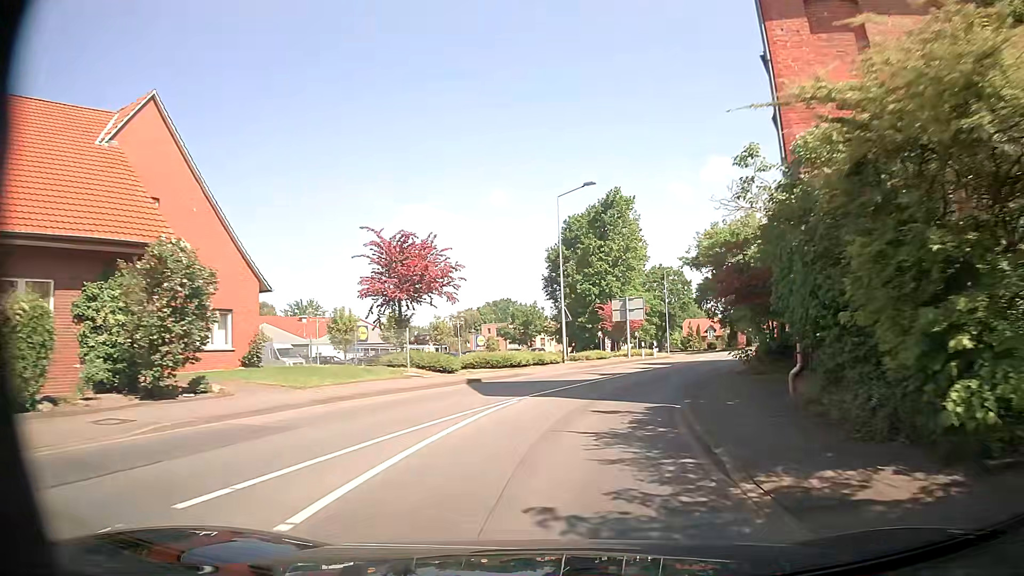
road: secondary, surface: asphalt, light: Day
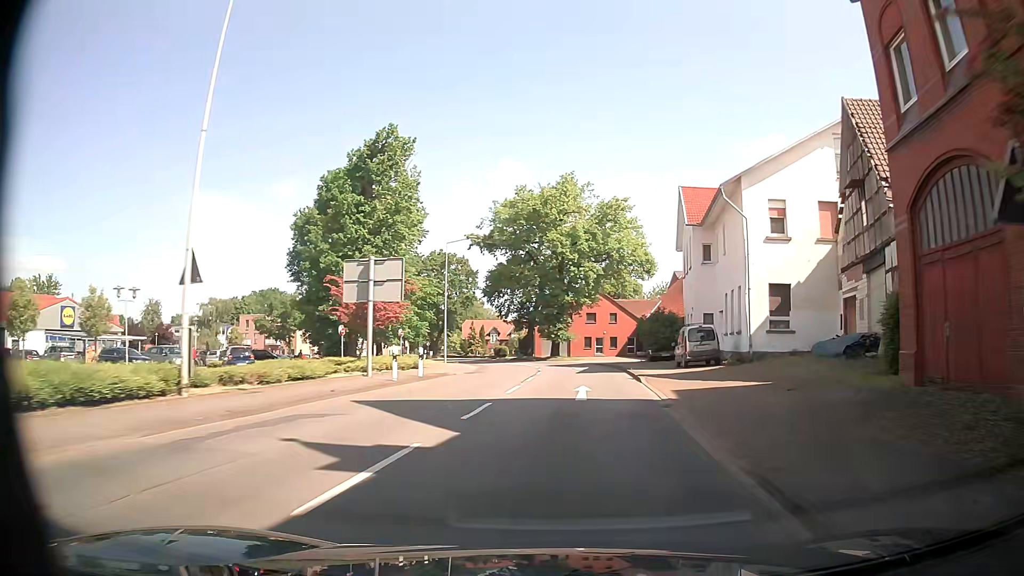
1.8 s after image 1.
(+3.7, +22.4) m; +20°
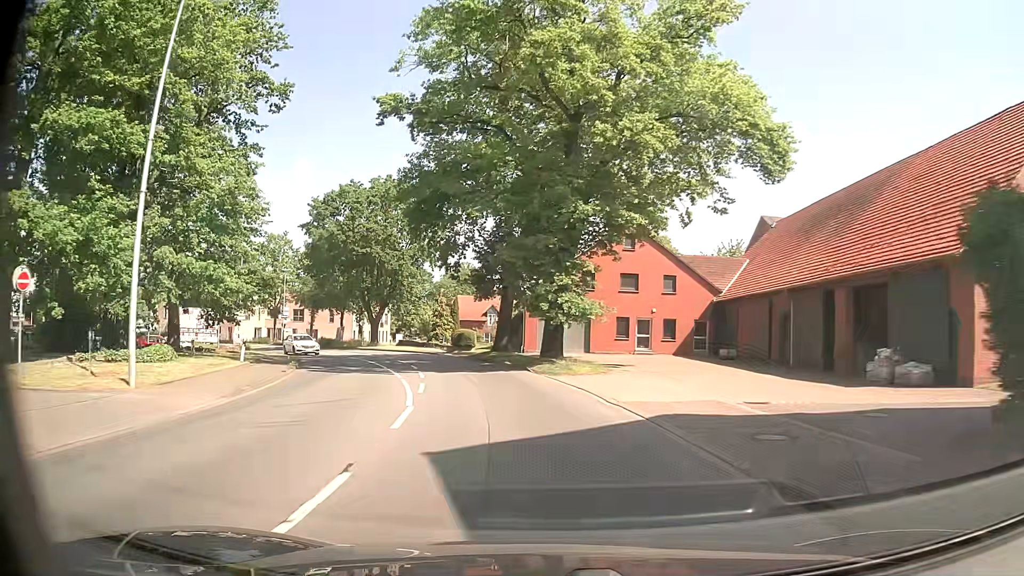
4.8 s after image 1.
(+1.2, +38.0) m; -2°
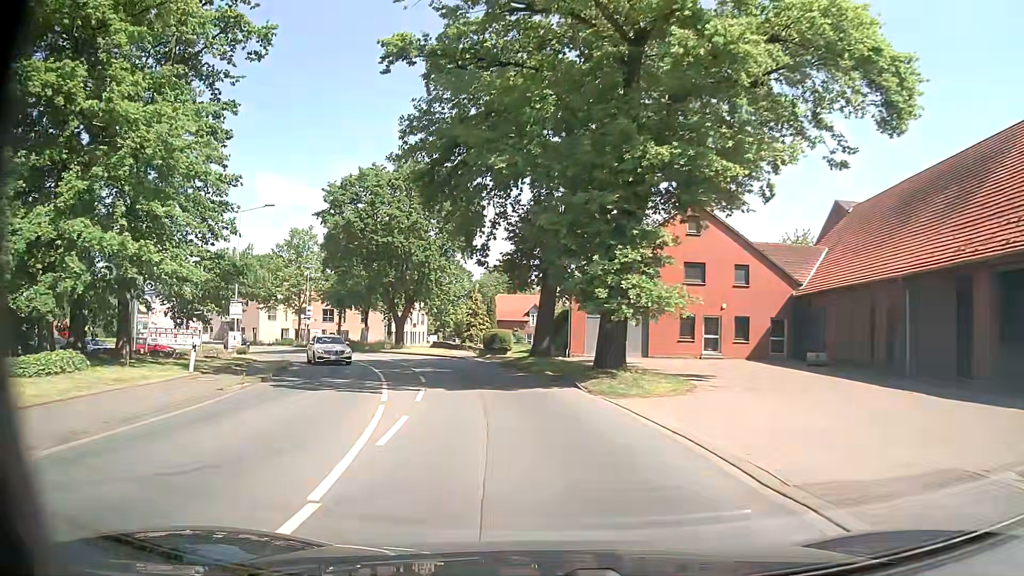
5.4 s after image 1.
(-0.2, +7.4) m; -4°
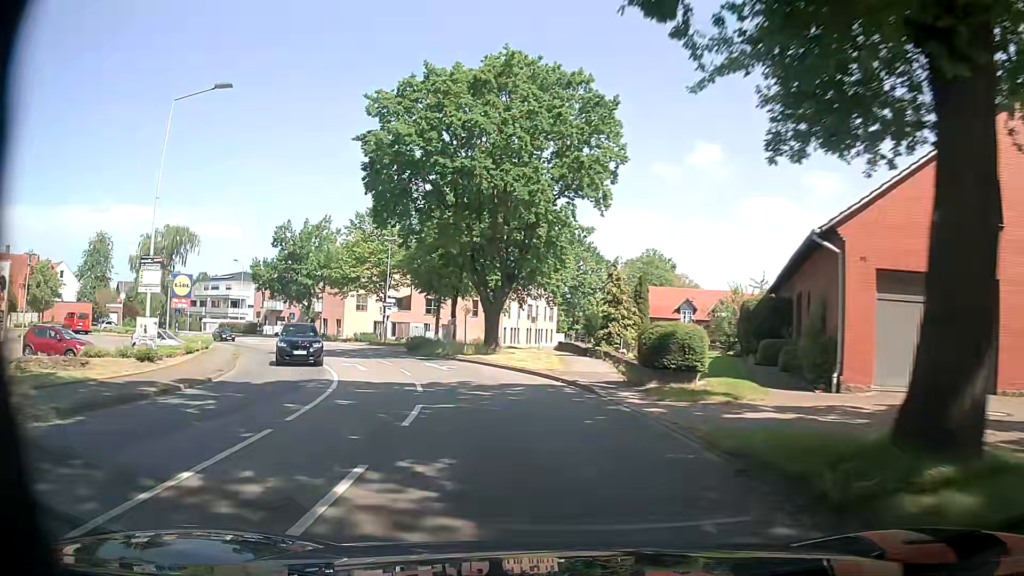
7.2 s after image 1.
(-2.2, +22.0) m; -12°
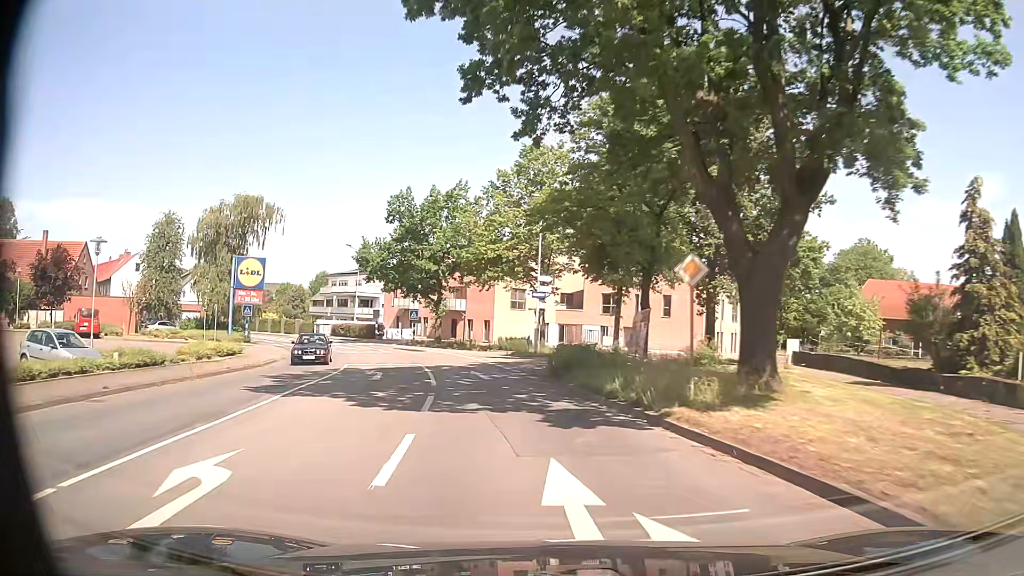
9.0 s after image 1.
(-3.0, +22.0) m; -16°
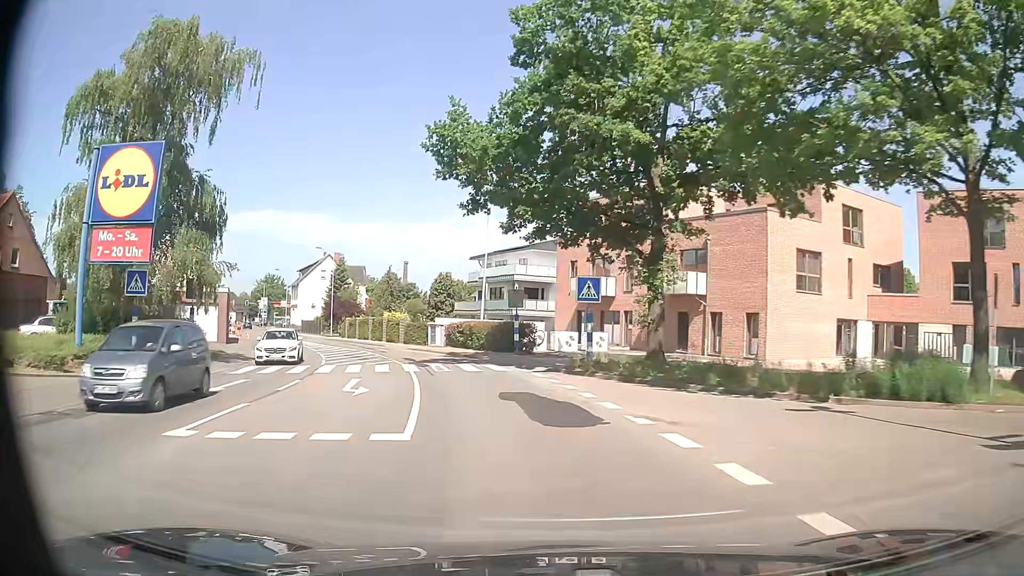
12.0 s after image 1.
(-5.3, +37.2) m; -17°
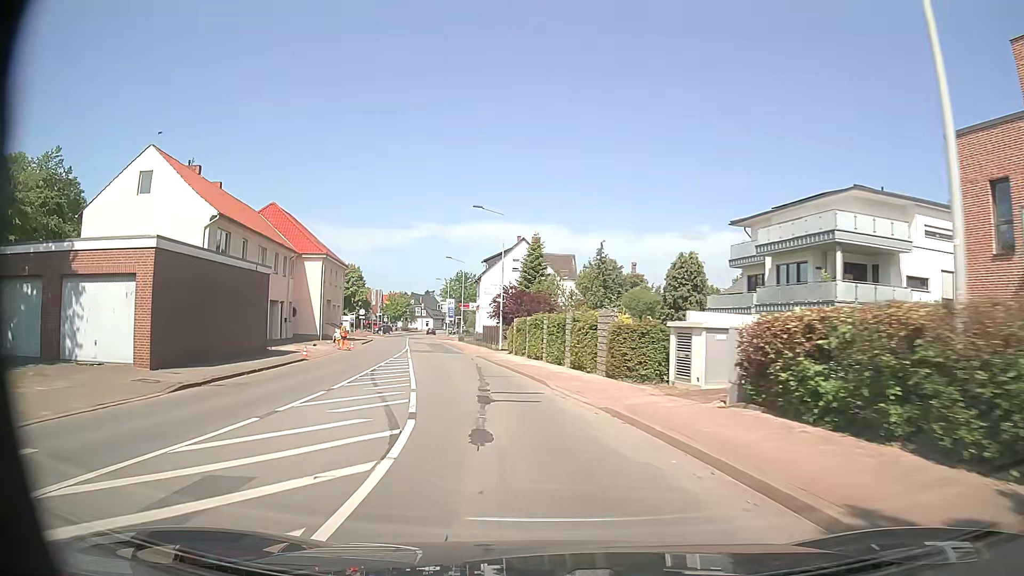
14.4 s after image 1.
(-4.9, +30.1) m; -19°
(0, +10) (-2, +20) (-3, +30) (-5, +40) (-7, +49) (-10, +59) (-12, +69) (-13, +79) (-15, +89) (-17, +98) m
